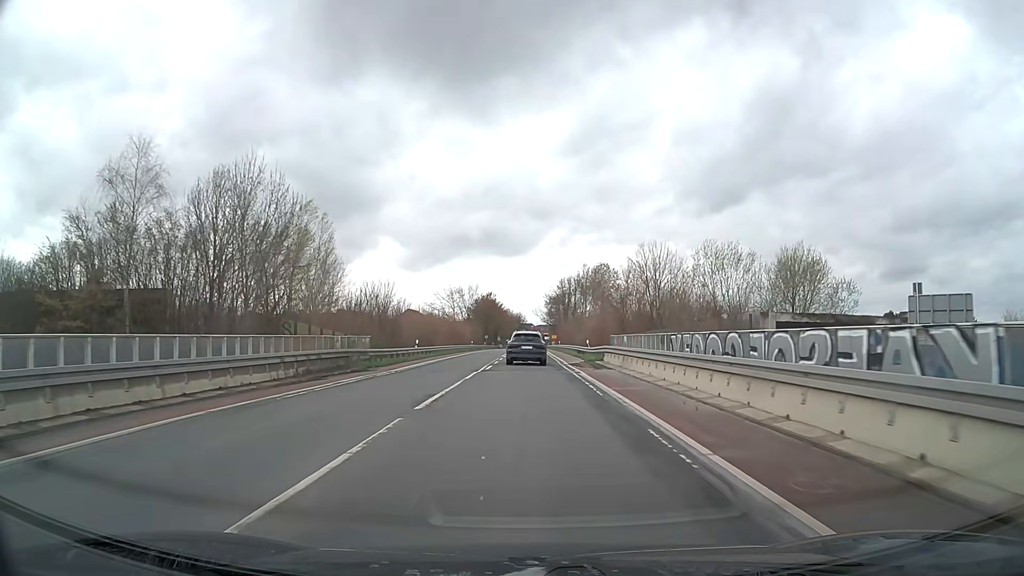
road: secondary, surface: asphalt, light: Day
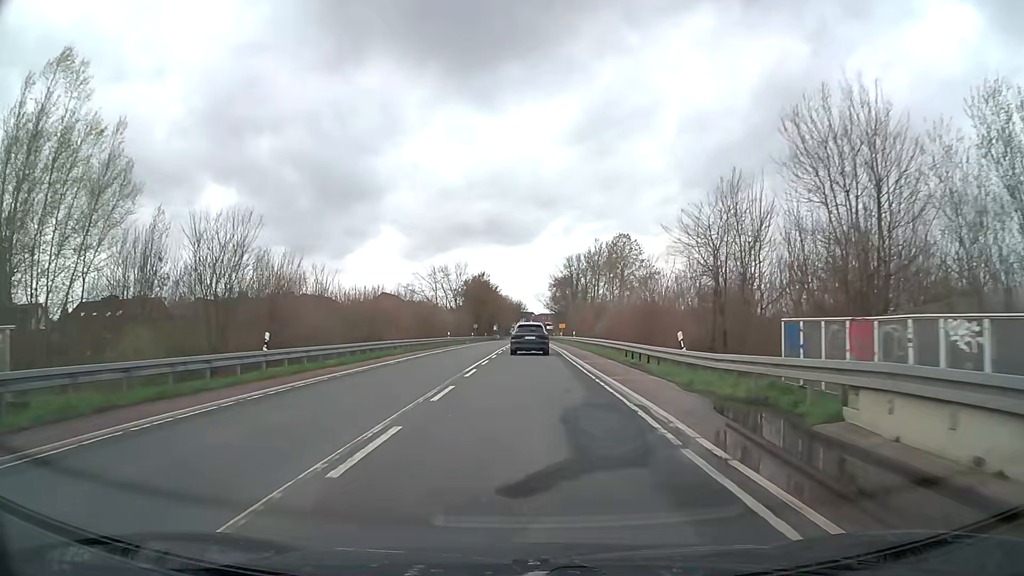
(+0.1, +29.2) m; 0°
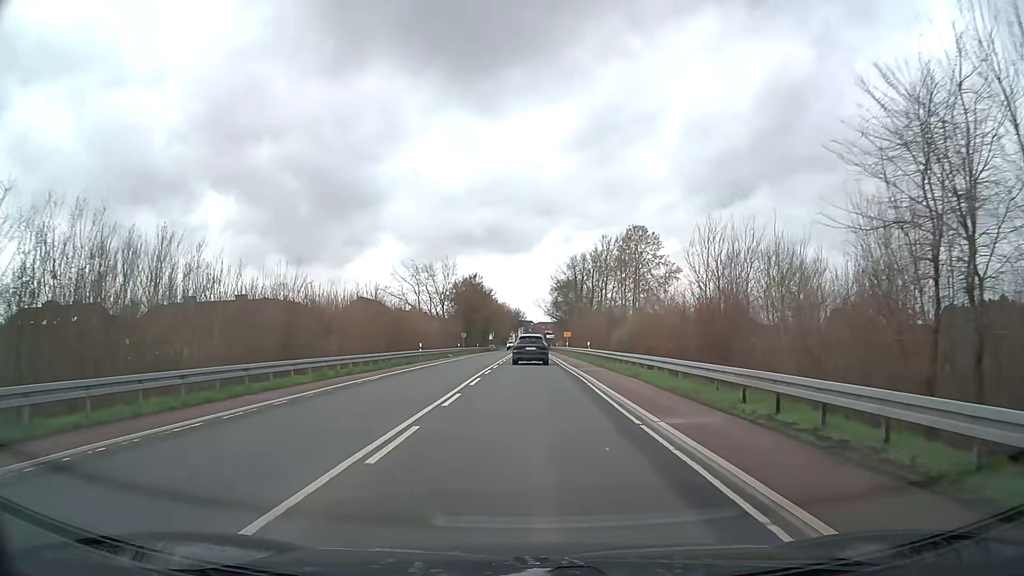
(0.0, +17.2) m; 0°
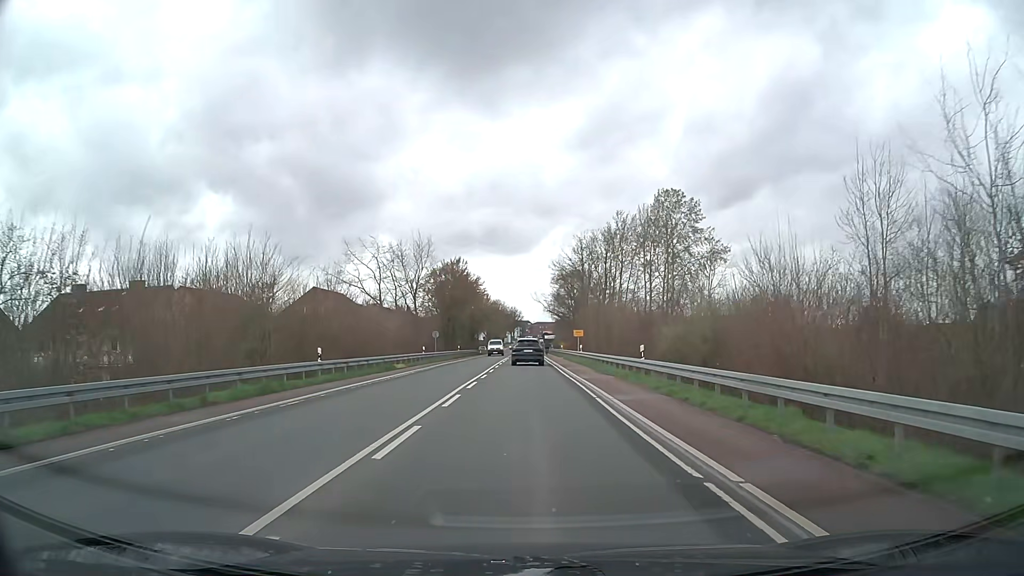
(+0.2, +24.5) m; +1°
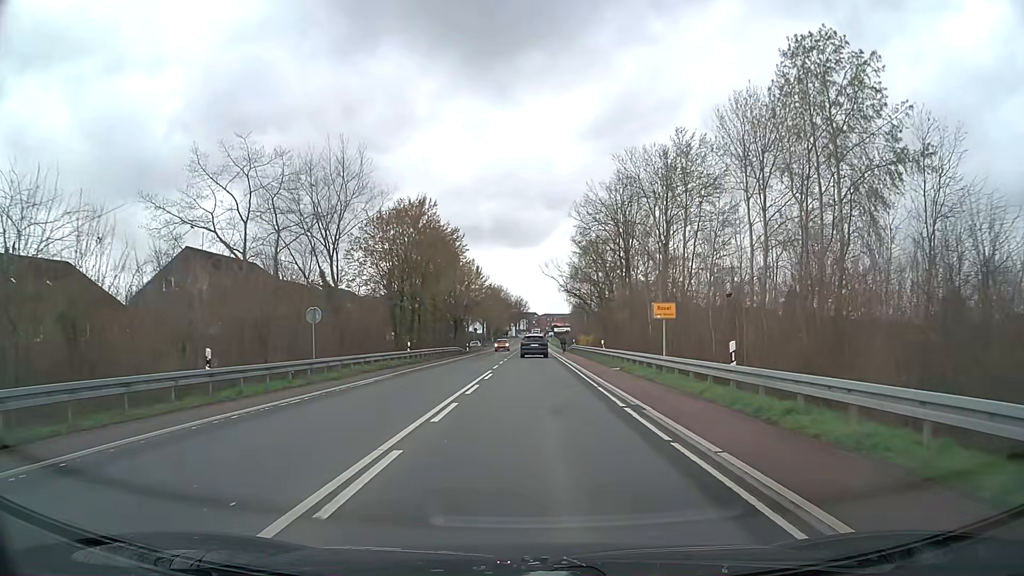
(-0.2, +38.5) m; 0°
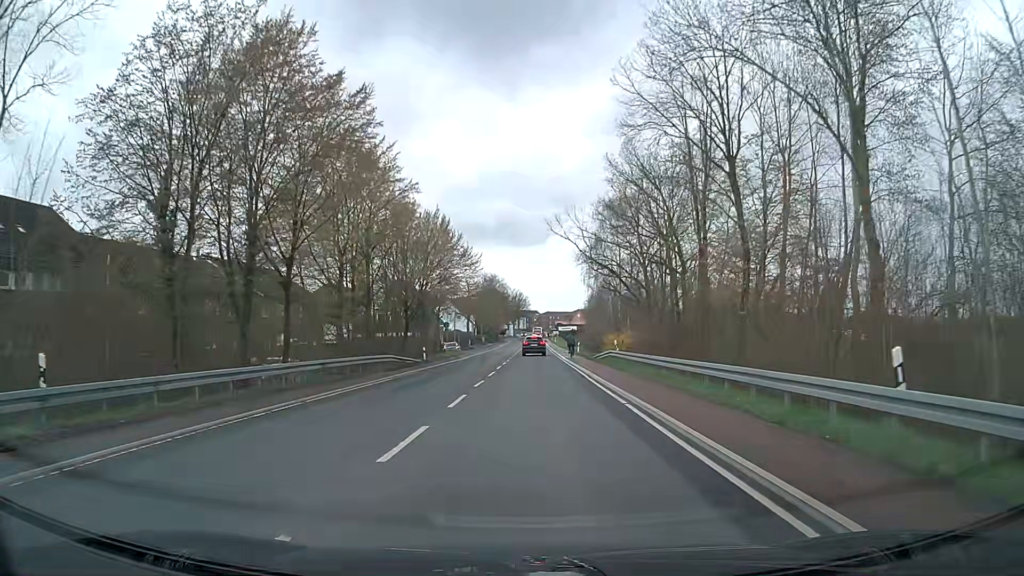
(0.0, +35.2) m; 0°
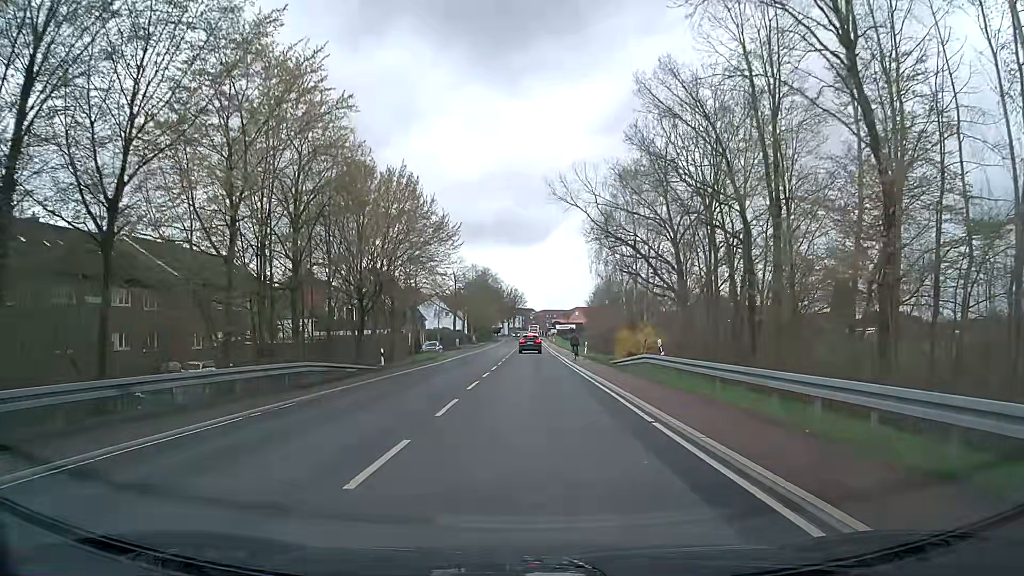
(0.0, +13.4) m; 0°
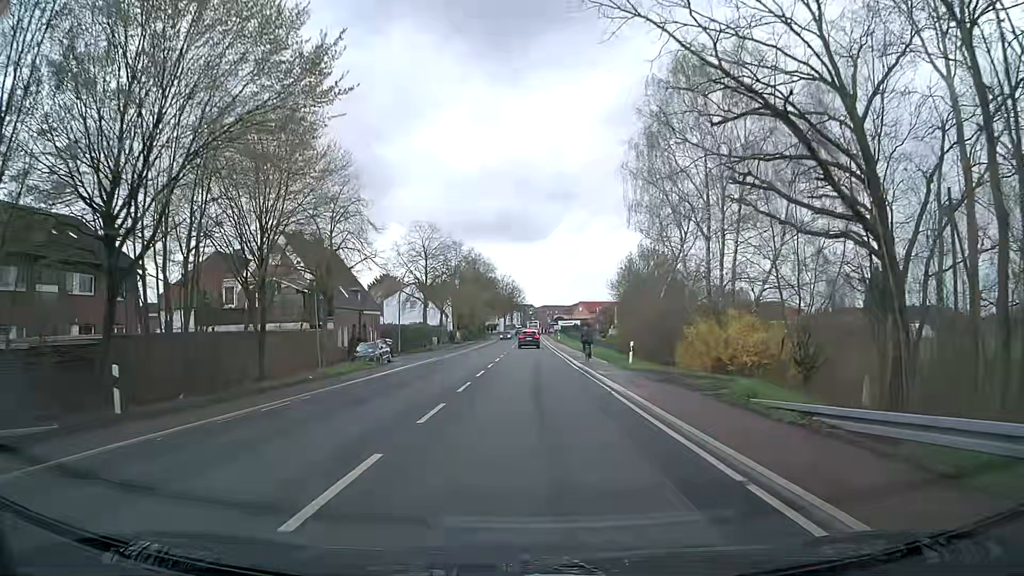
(+0.2, +25.3) m; 0°
